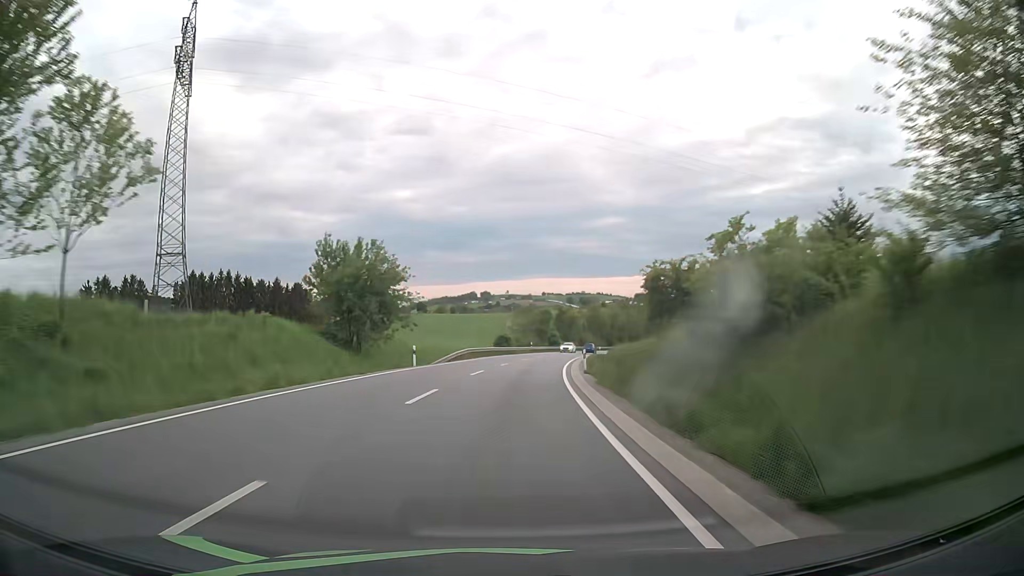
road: secondary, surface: asphalt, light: Day
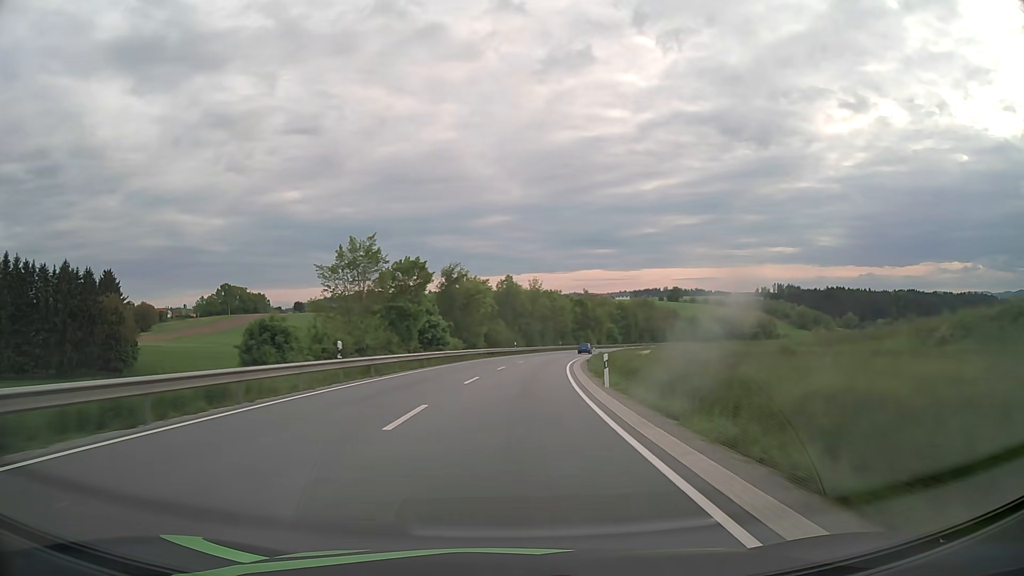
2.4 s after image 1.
(+4.9, +63.2) m; +9°
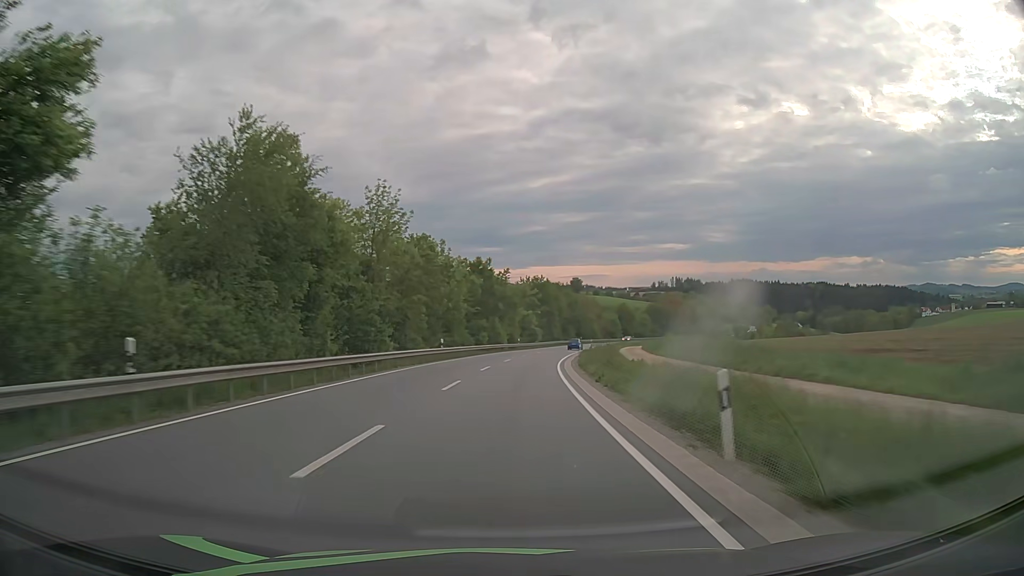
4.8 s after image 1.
(+5.3, +63.2) m; +9°
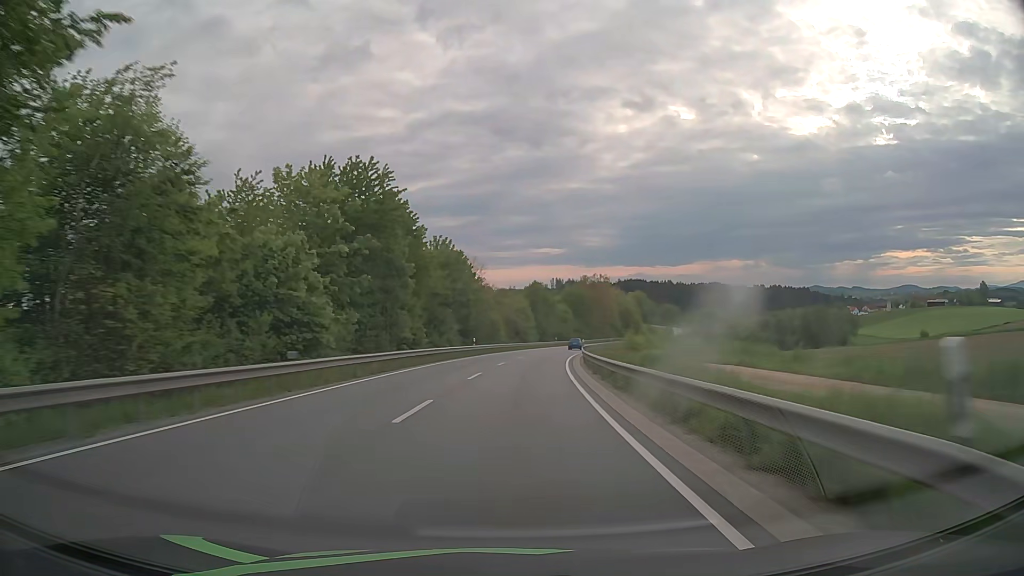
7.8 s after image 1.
(+7.5, +78.7) m; +10°
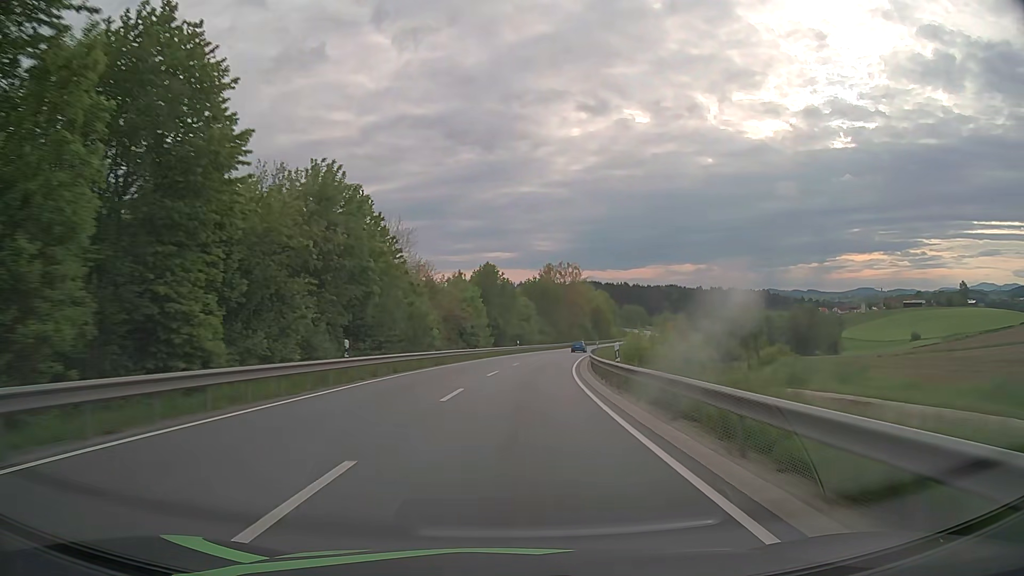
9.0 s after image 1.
(+1.4, +31.5) m; +5°
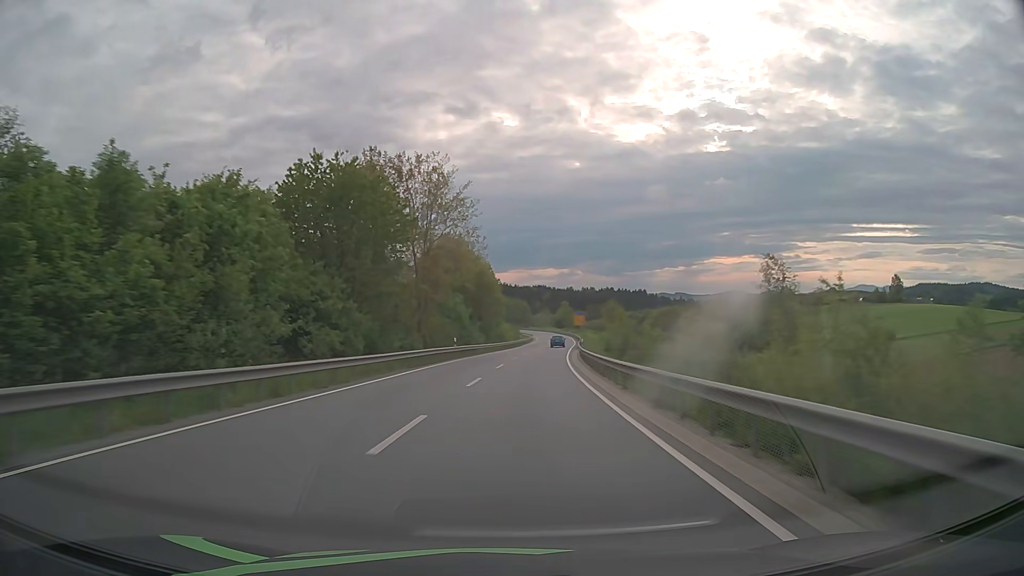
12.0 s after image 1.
(+8.3, +78.4) m; +12°
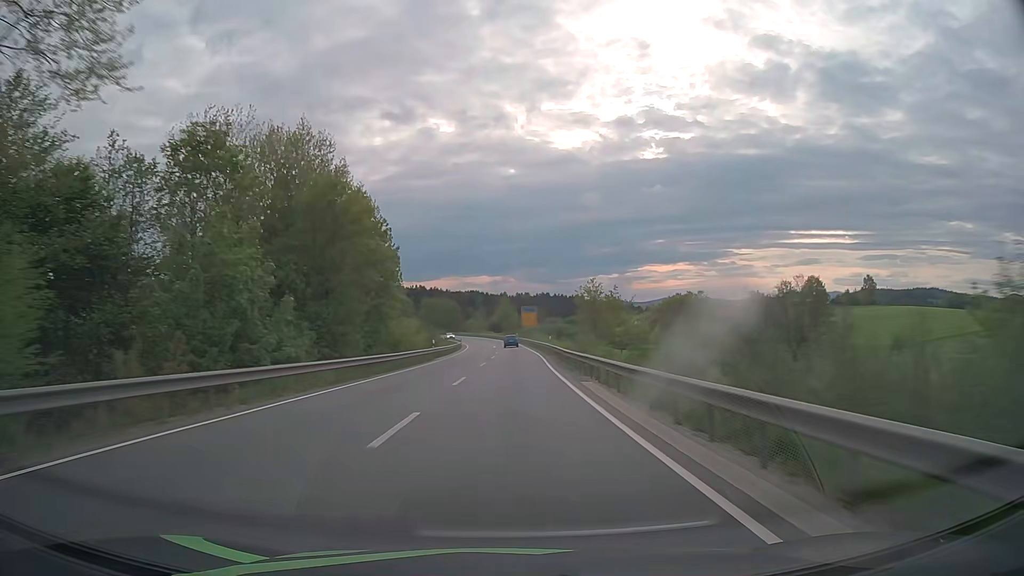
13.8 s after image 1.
(+2.4, +47.3) m; +5°
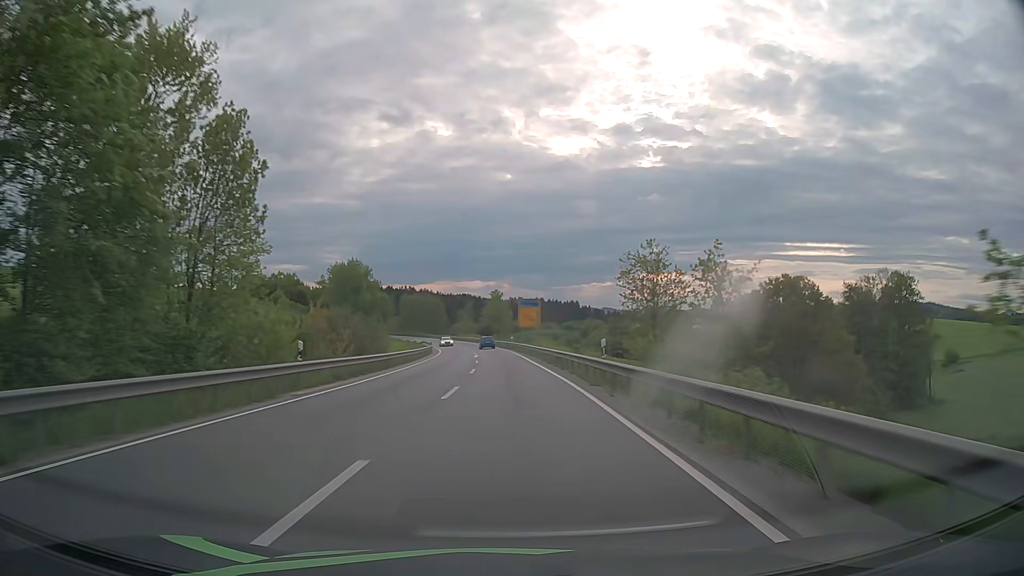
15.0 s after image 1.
(+0.5, +31.6) m; +1°
(0, +10) (0, +20) (0, +30) (0, +40) (-1, +50) (-1, +60) (-2, +70) (-3, +80) (-4, +90) (-6, +100) m
